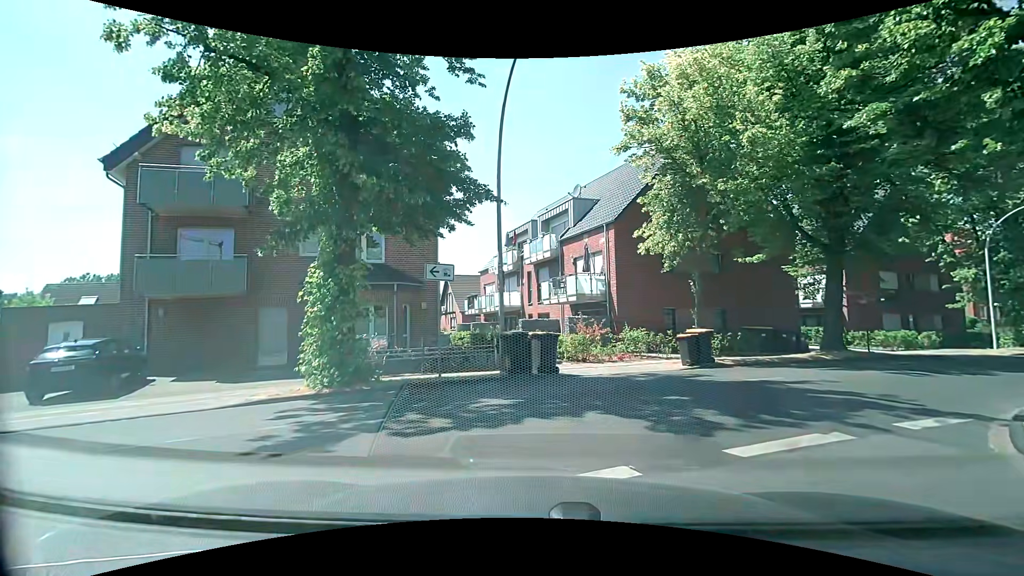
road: residential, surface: asphalt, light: Day
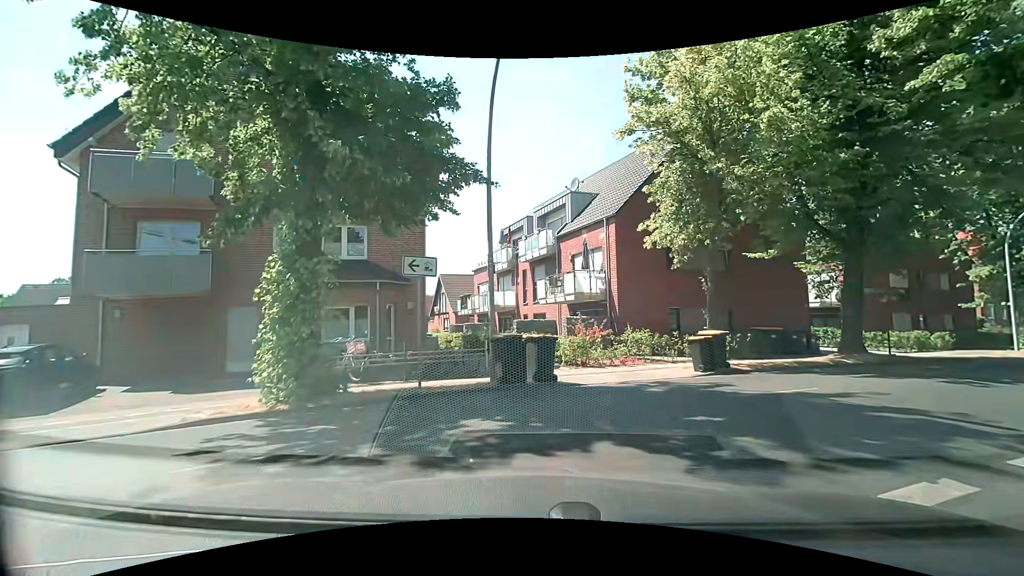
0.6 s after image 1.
(0.0, +1.6) m; 0°
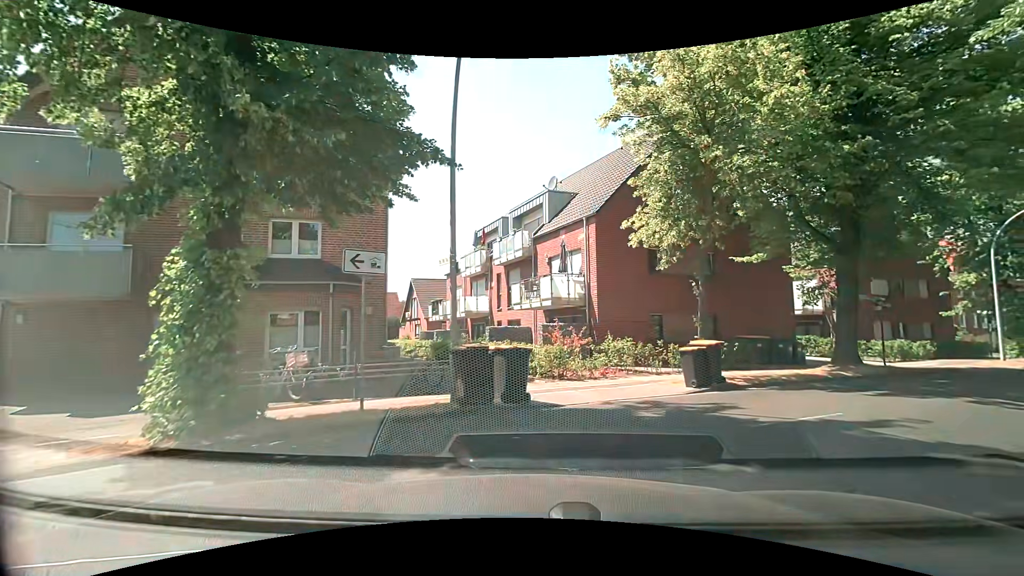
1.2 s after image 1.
(0.0, +1.9) m; +4°
(+4, +9) (+12, +14) (+20, +20) (+28, +26) (+37, +32) (+45, +38) (+53, +43) (+61, +49) (+69, +55) (+77, +61) m
